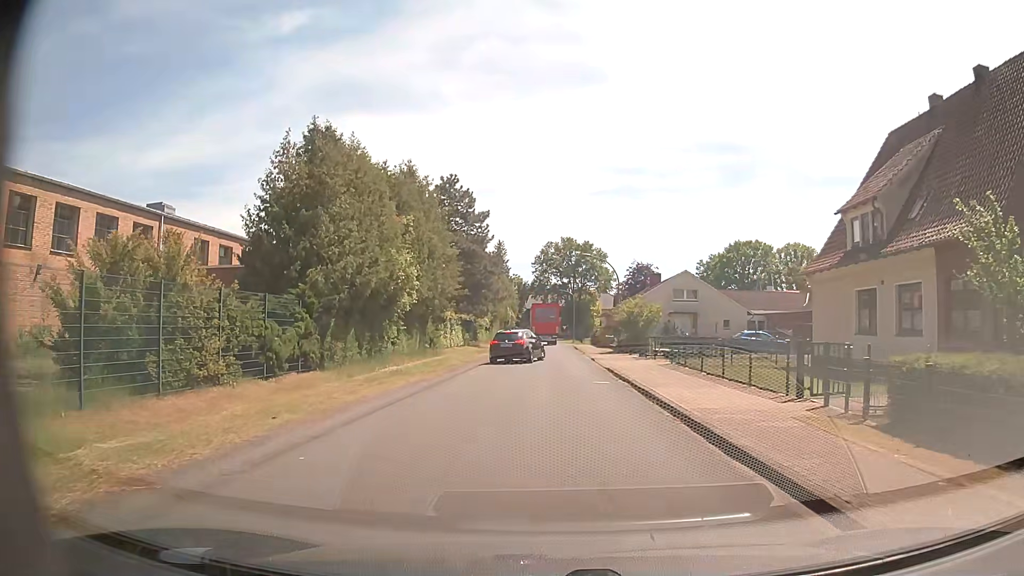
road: unclassified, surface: asphalt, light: Day
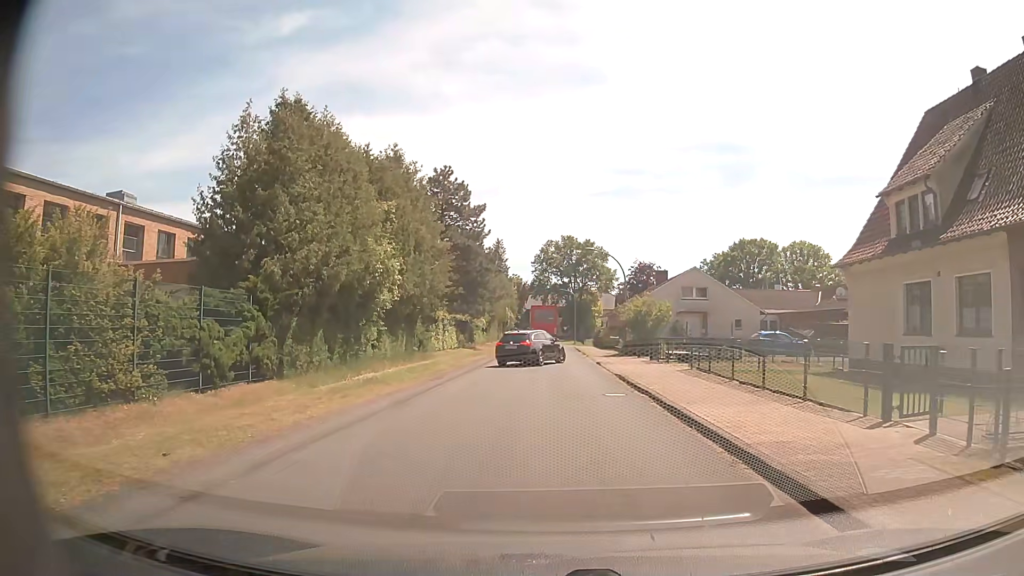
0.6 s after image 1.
(+0.1, +3.4) m; 0°
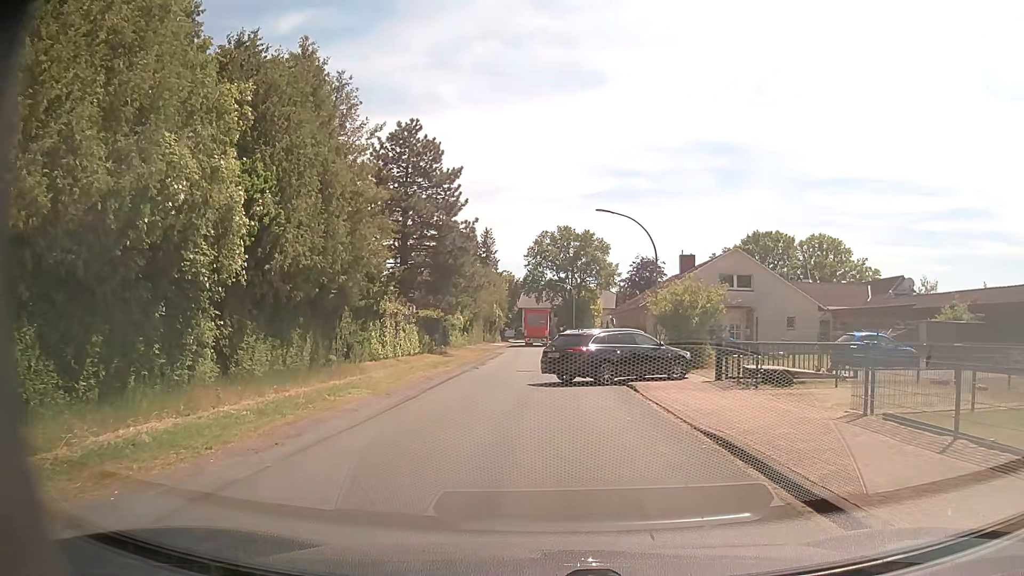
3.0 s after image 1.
(+0.1, +12.7) m; +1°
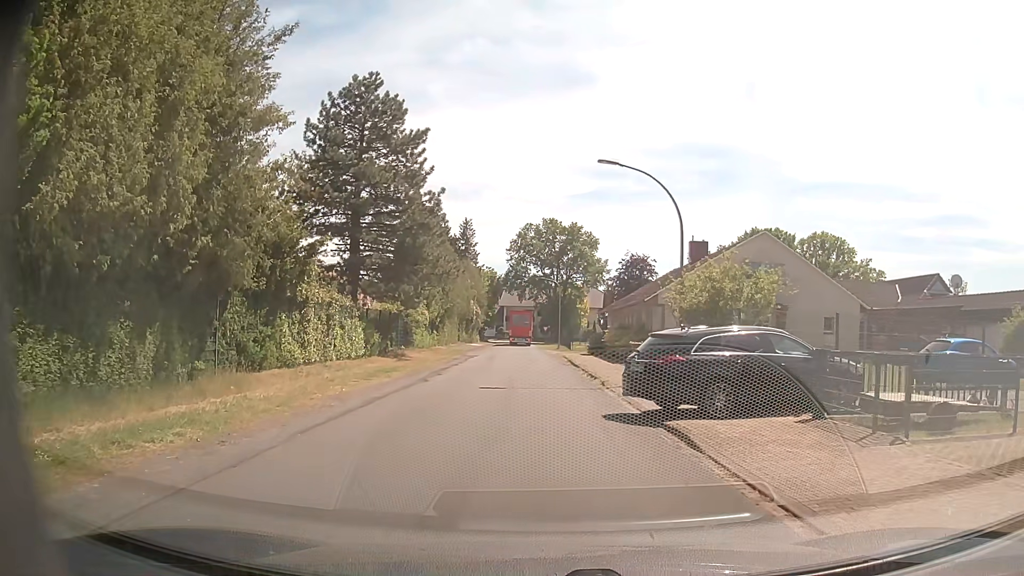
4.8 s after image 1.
(+0.1, +7.8) m; +2°
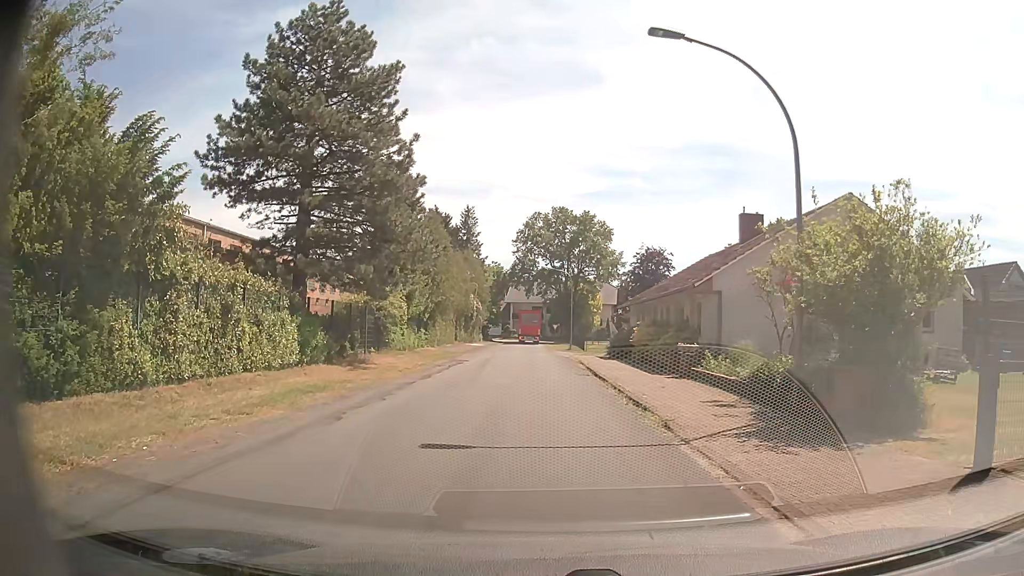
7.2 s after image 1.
(-0.1, +8.6) m; -2°
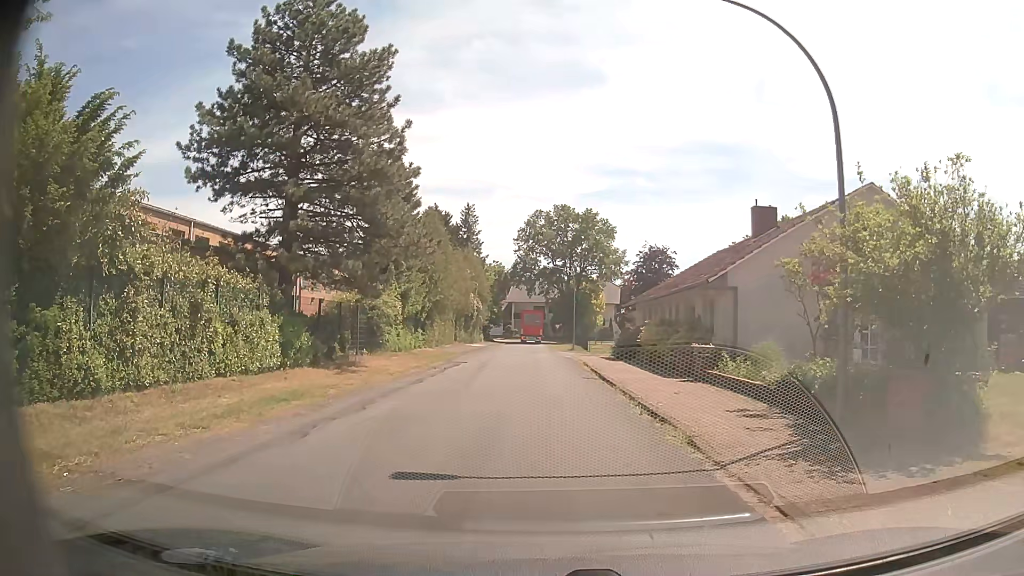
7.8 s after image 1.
(0.0, +1.6) m; +2°
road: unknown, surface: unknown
